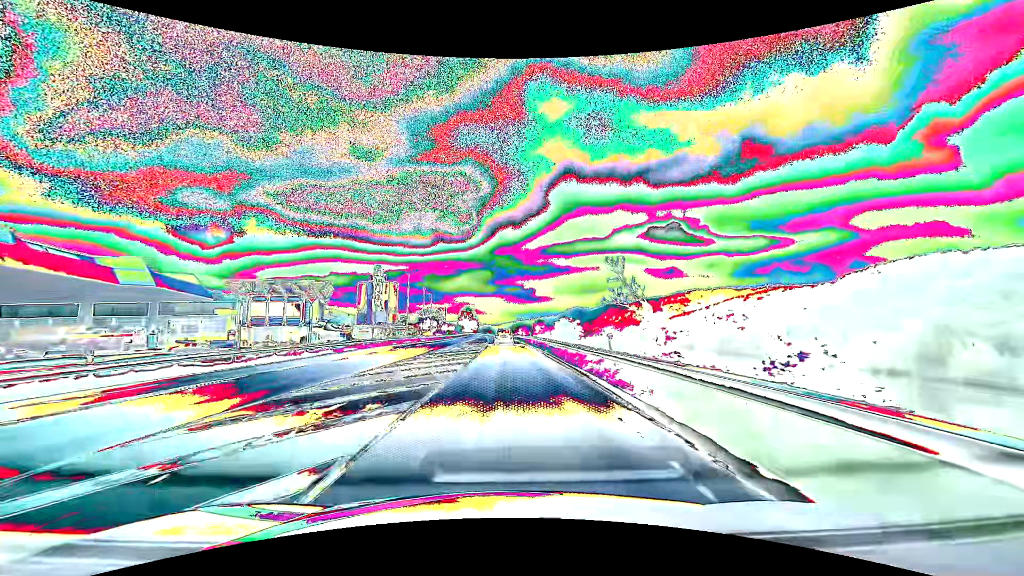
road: primary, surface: asphalt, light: Day
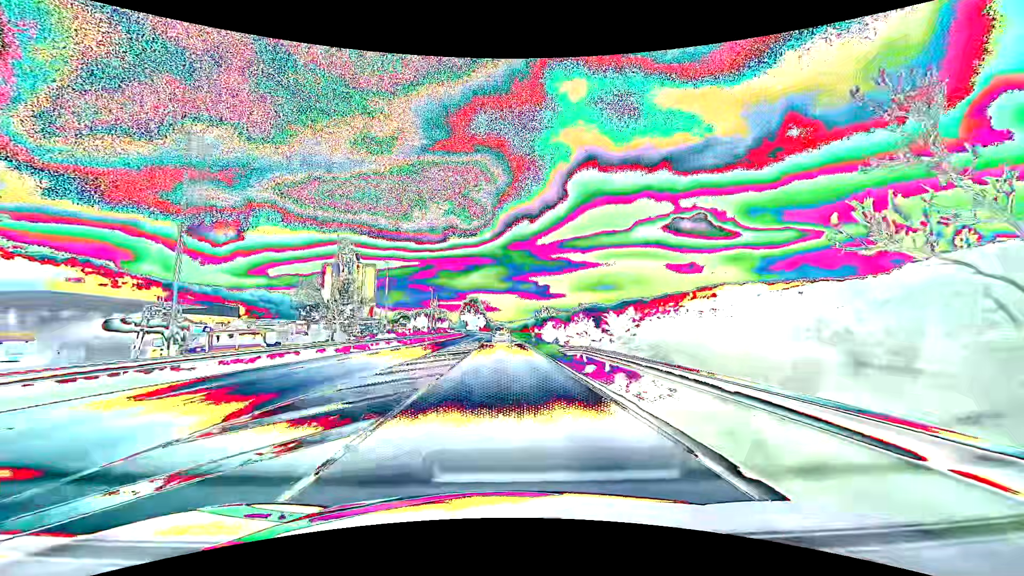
(-0.8, +62.2) m; -2°
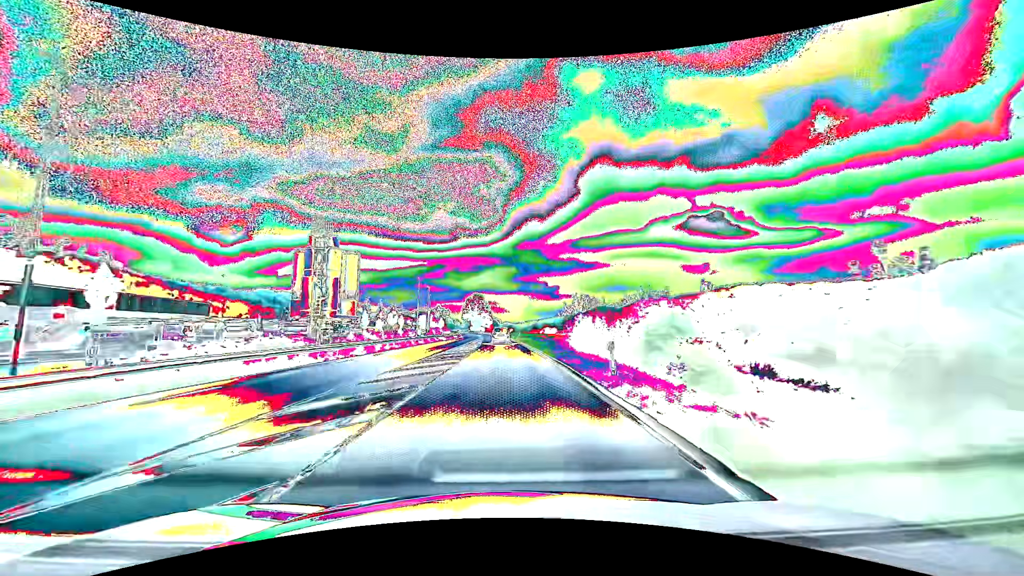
(-0.3, +31.4) m; -1°
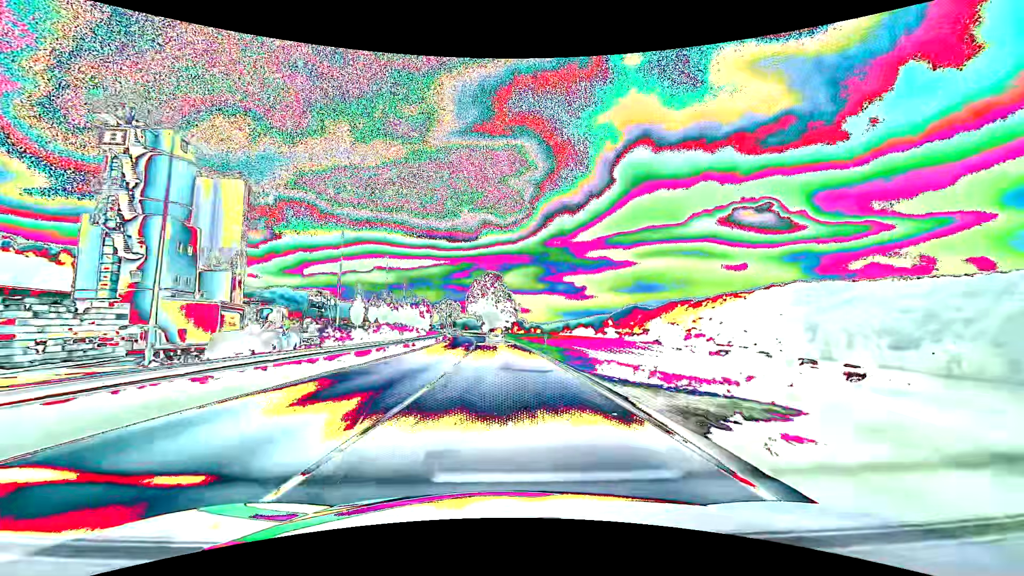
(-2.0, +78.8) m; -3°
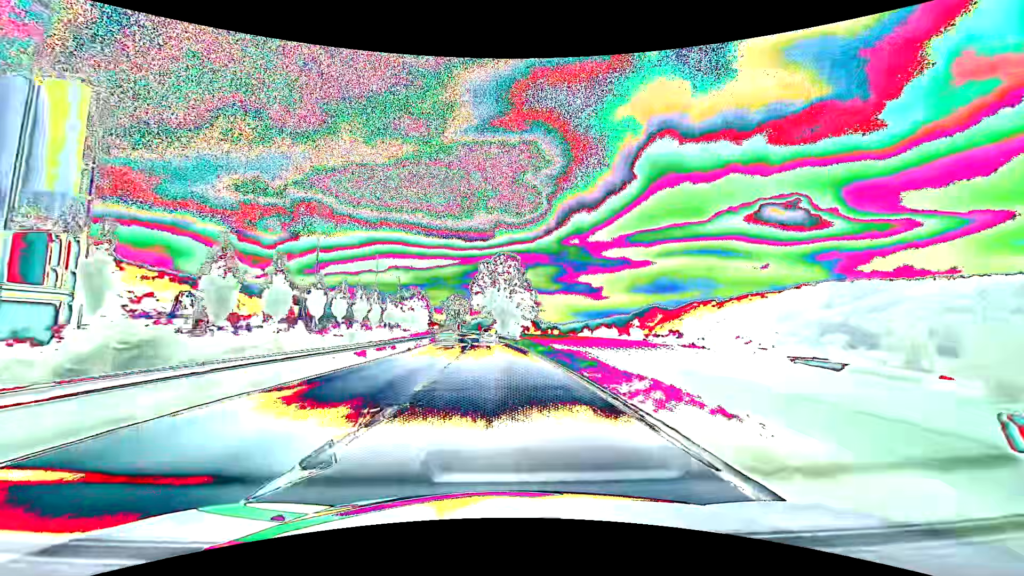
(-0.5, +31.6) m; -2°
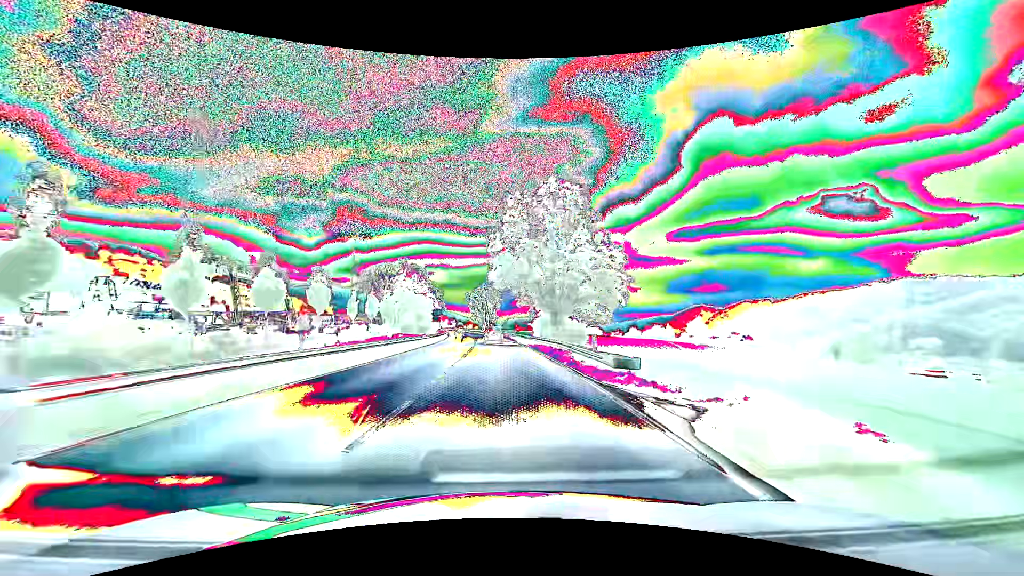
(-1.7, +47.4) m; -4°
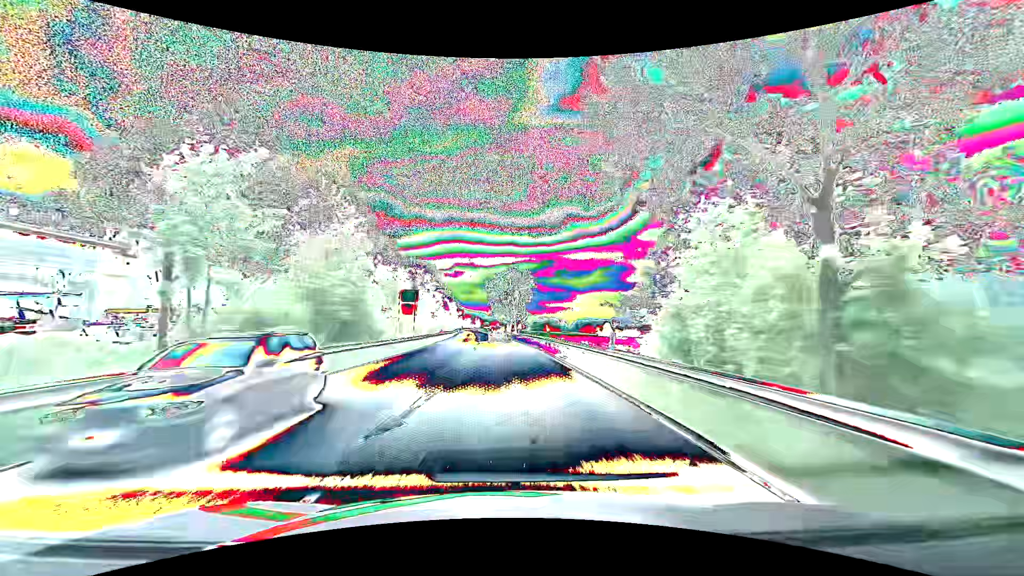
(-1.4, +47.4) m; -3°
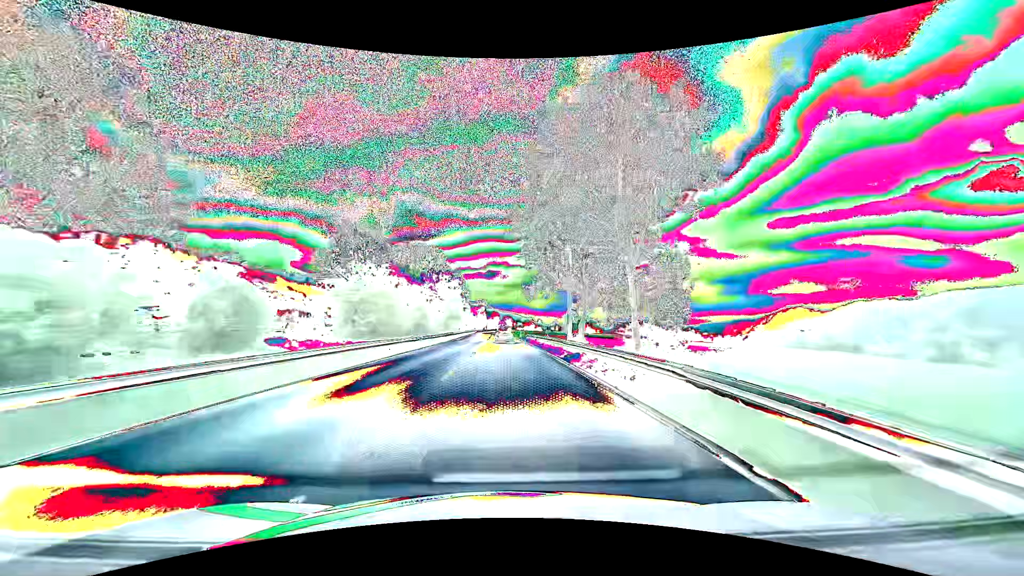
(-2.7, +78.9) m; -4°
(0, +10) (0, +20) (0, +30) (0, +40) (-1, +50) (-1, +60) (-1, +70) (-1, +80) (-1, +90) (-2, +100) m
